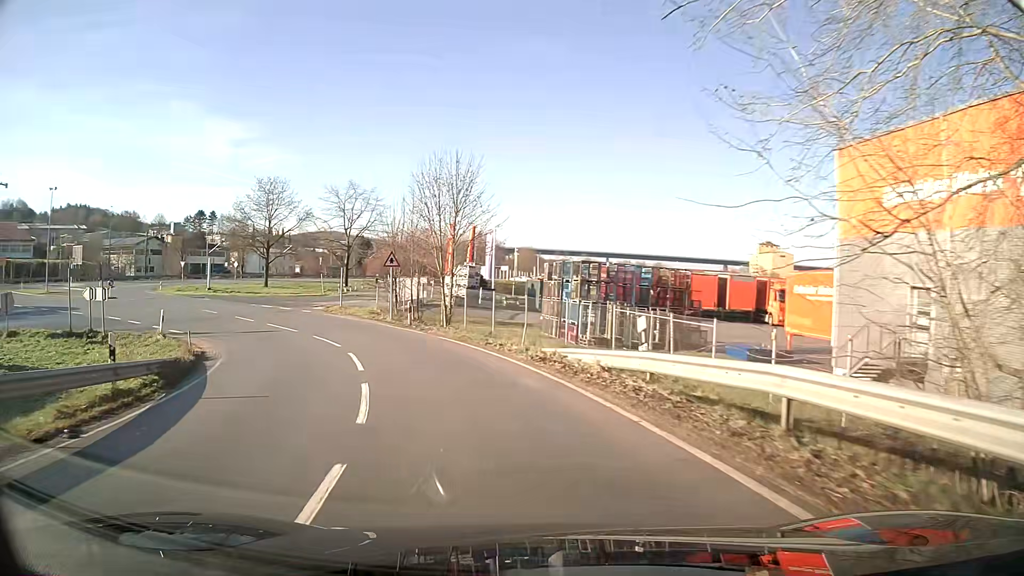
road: unclassified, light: Day
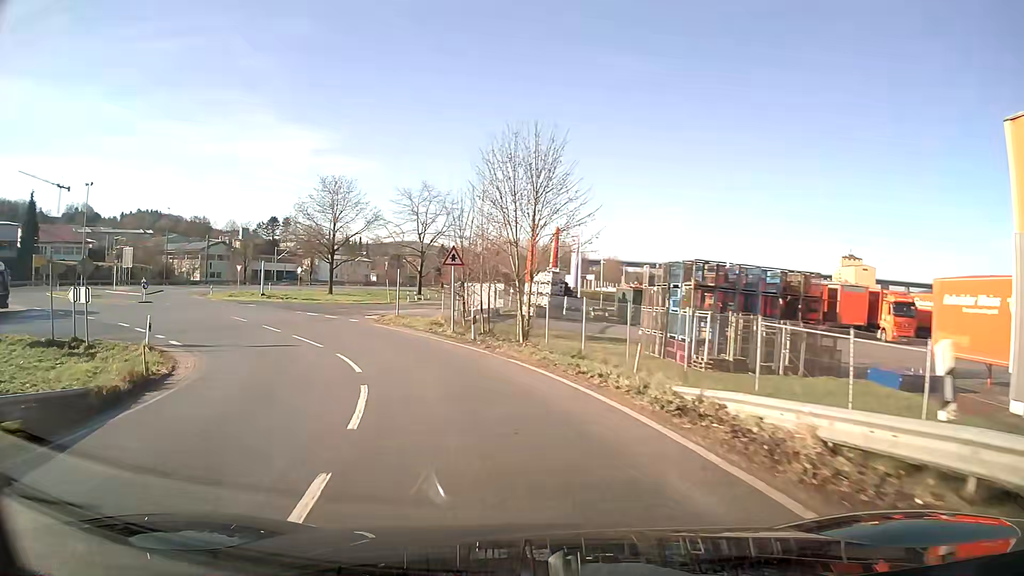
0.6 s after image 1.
(-0.4, +6.6) m; -7°
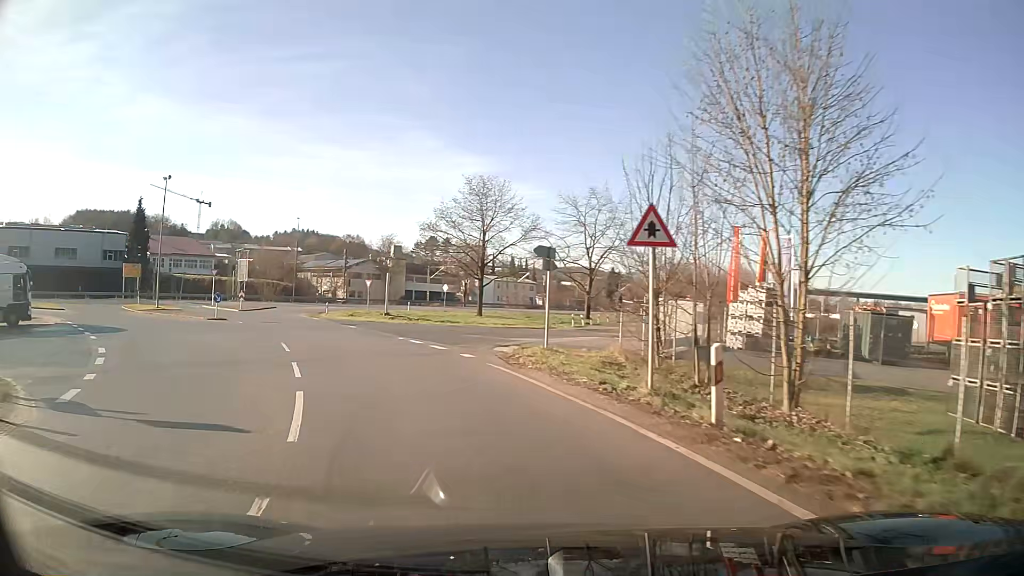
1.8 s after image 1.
(-1.6, +13.0) m; -14°
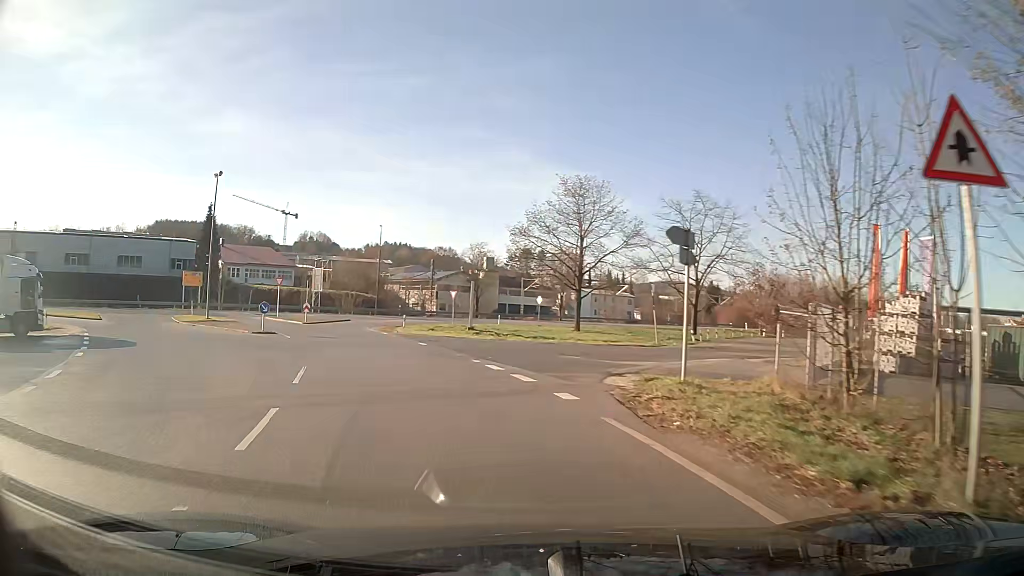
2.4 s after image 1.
(-0.4, +6.6) m; -7°
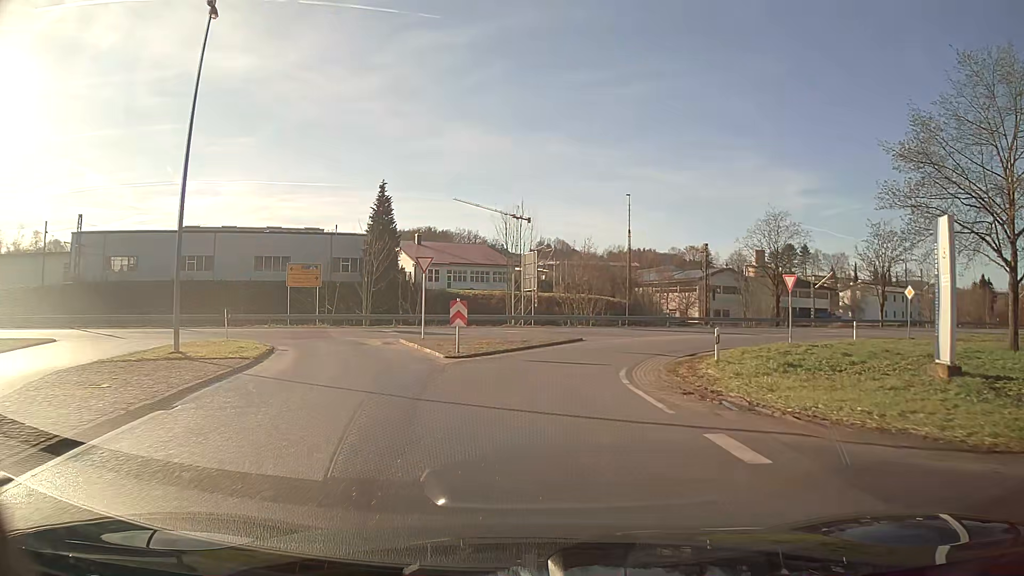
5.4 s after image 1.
(-6.6, +31.0) m; -18°
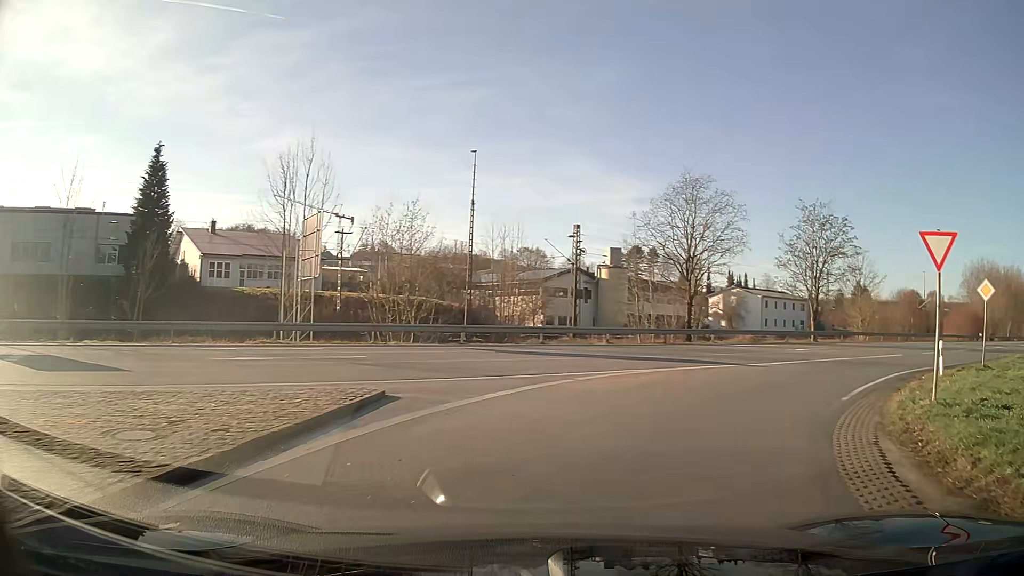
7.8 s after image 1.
(+1.9, +20.0) m; +19°
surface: asphalt
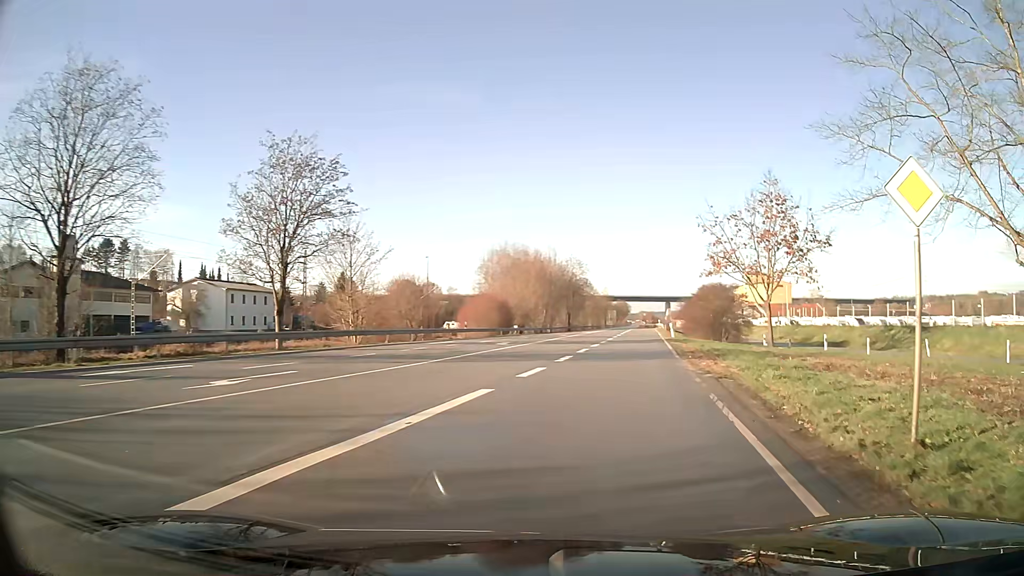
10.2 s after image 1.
(+7.5, +18.4) m; +42°
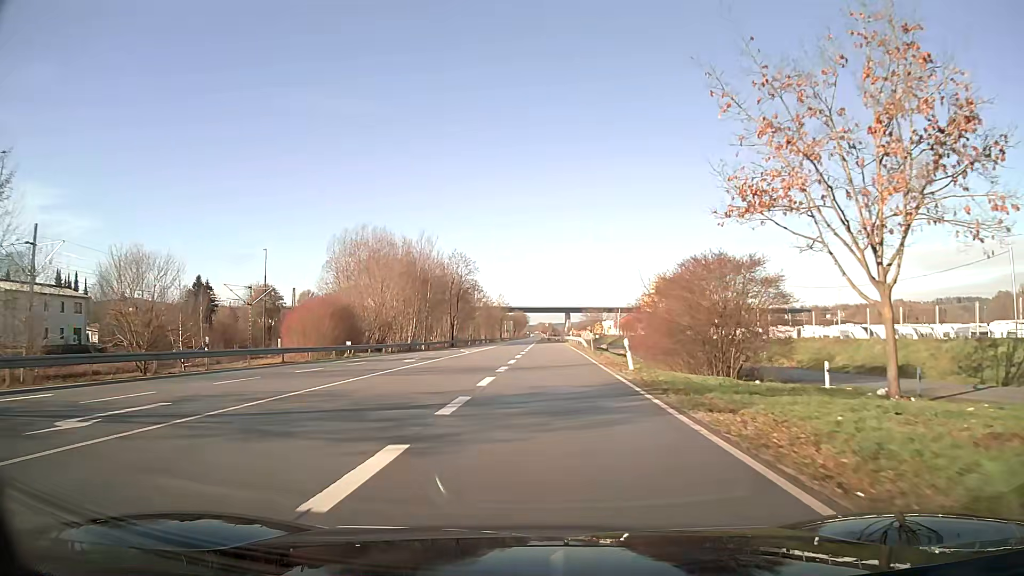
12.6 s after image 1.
(+2.7, +29.3) m; +7°
